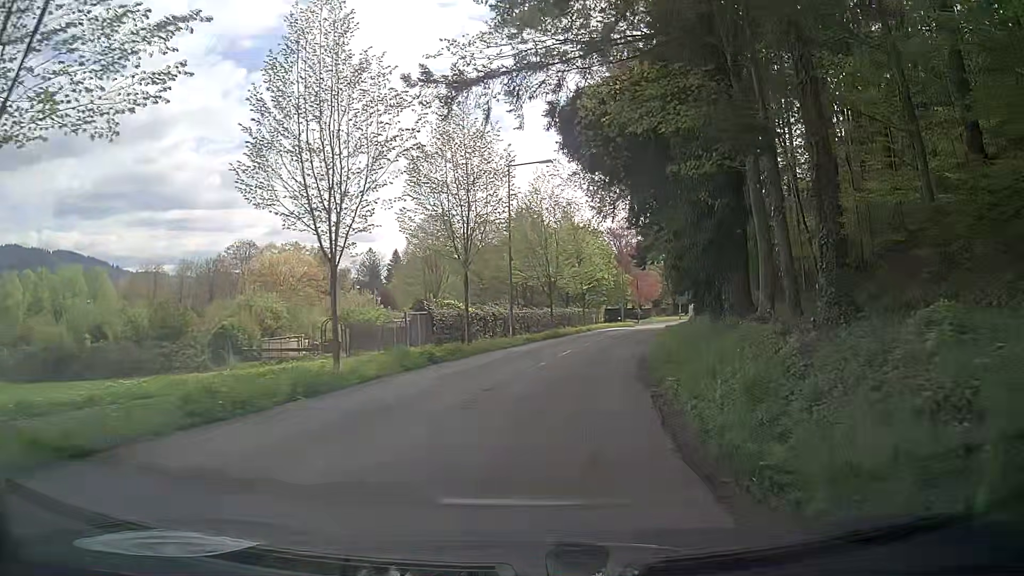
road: unclassified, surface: asphalt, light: Day
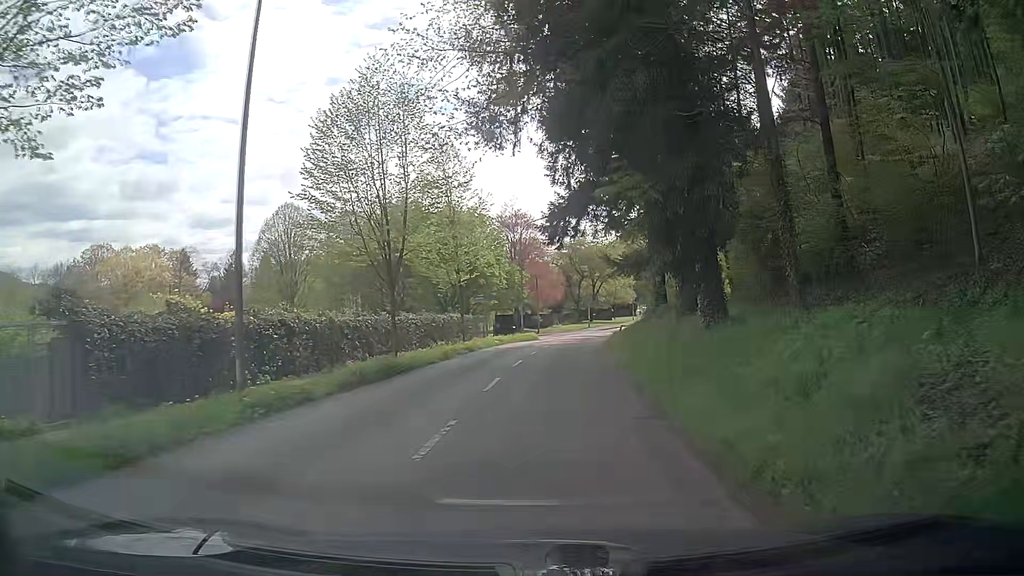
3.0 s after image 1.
(+1.7, +22.1) m; +9°
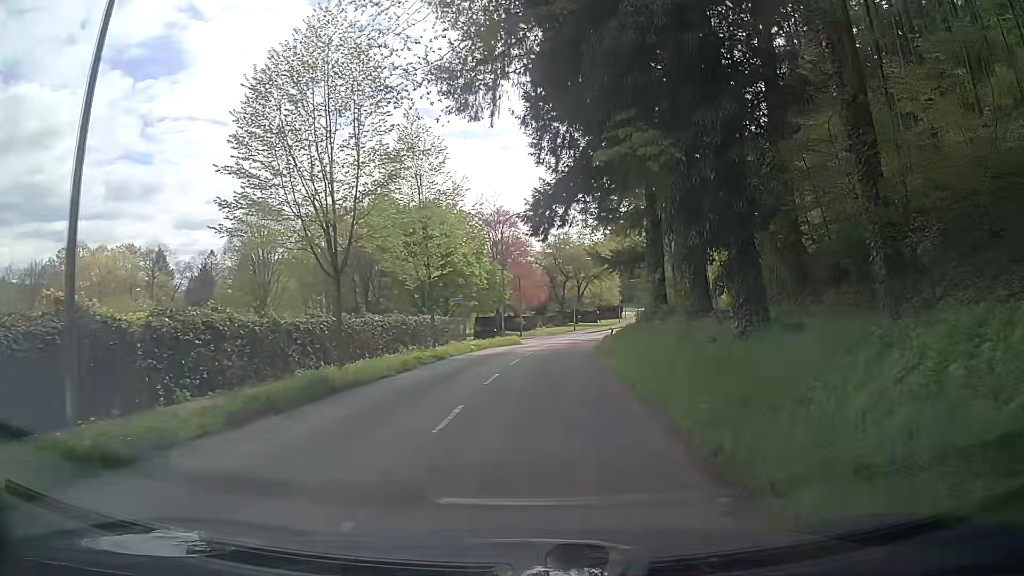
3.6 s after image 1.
(+0.1, +4.4) m; +1°
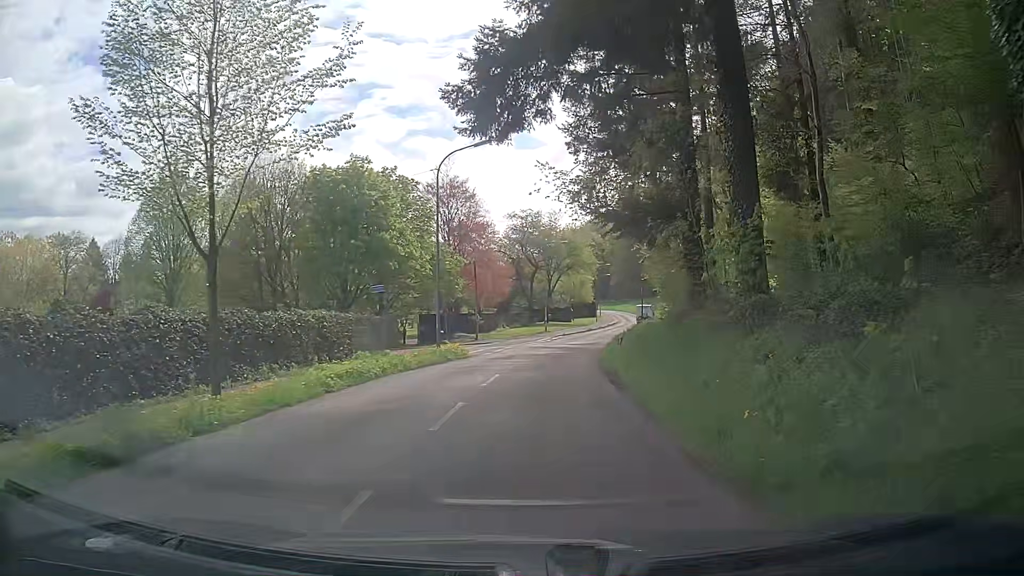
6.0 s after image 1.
(+0.8, +17.8) m; +4°
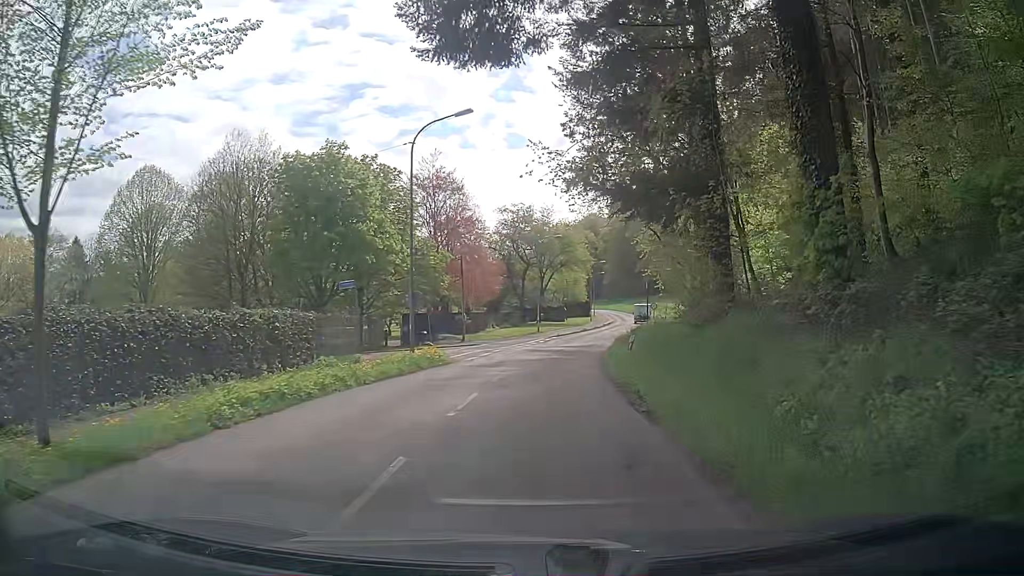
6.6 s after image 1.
(-0.1, +4.5) m; 0°
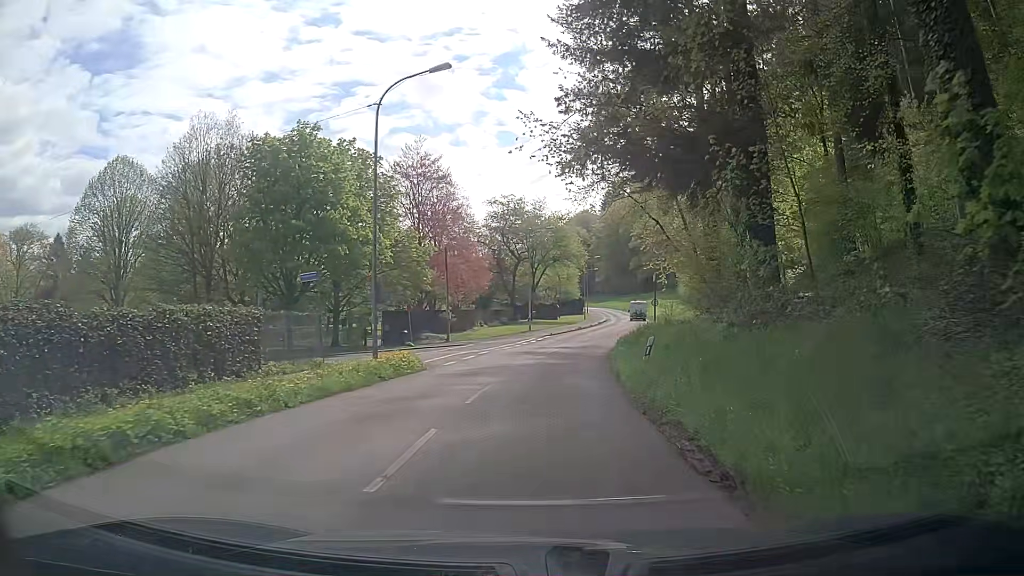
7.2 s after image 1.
(0.0, +4.5) m; +1°
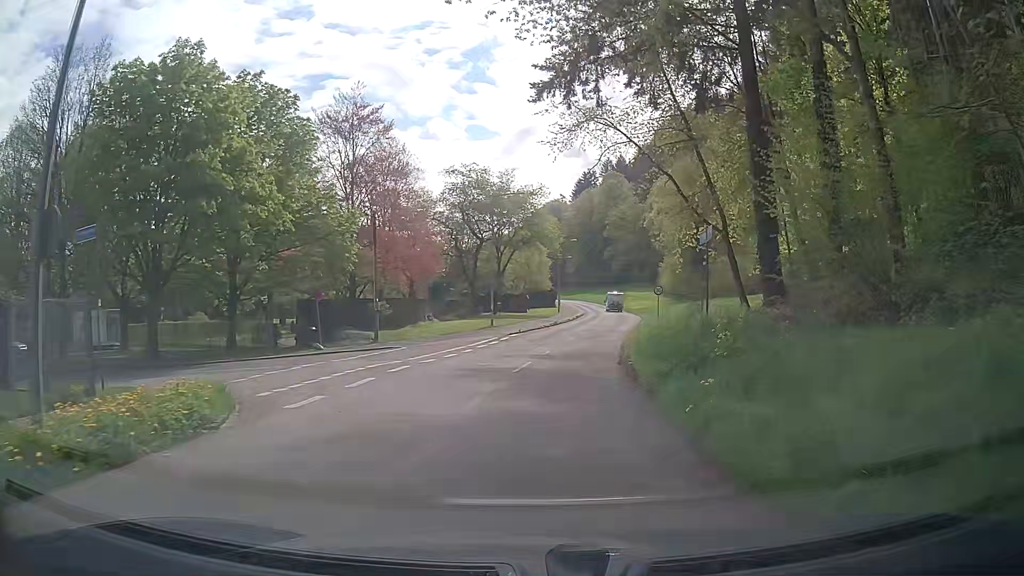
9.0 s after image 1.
(+0.2, +13.6) m; +2°
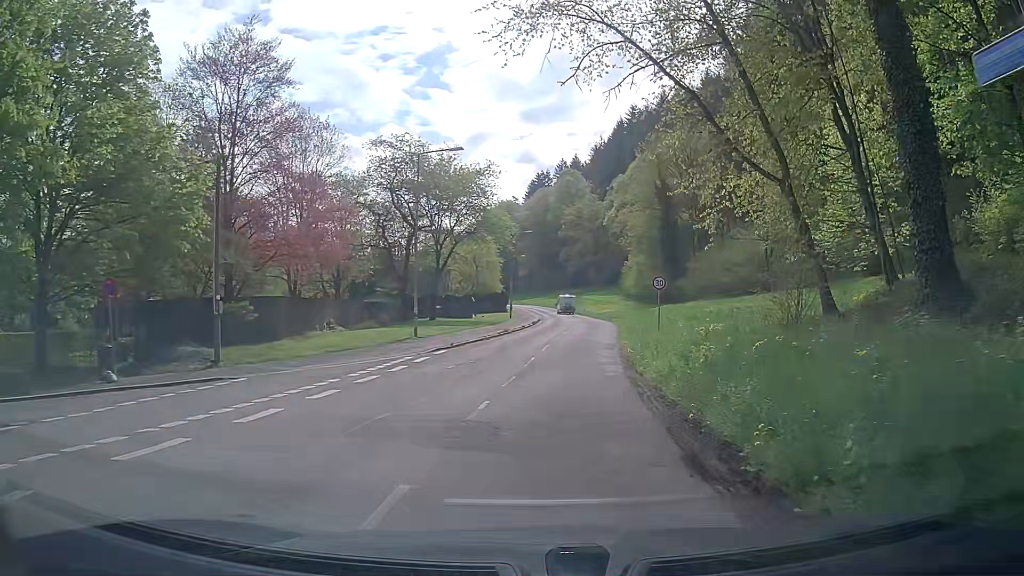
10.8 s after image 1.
(+0.5, +13.6) m; +4°
(0, +10) (+1, +20) (+2, +30) (+4, +40) (+5, +50) (+5, +60) (+6, +70) (+6, +80) (+6, +90) (+6, +100) m
